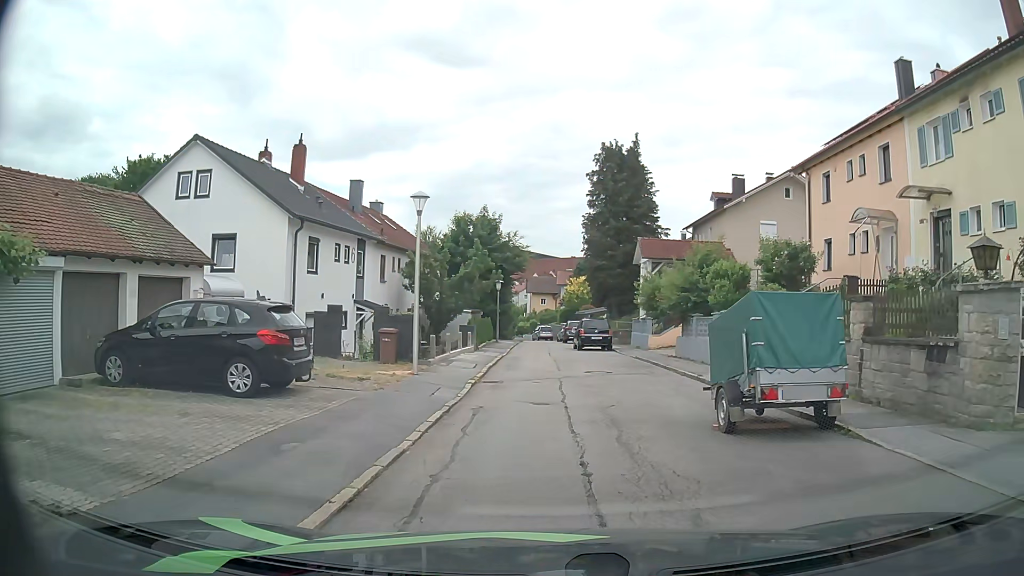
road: residential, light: Day
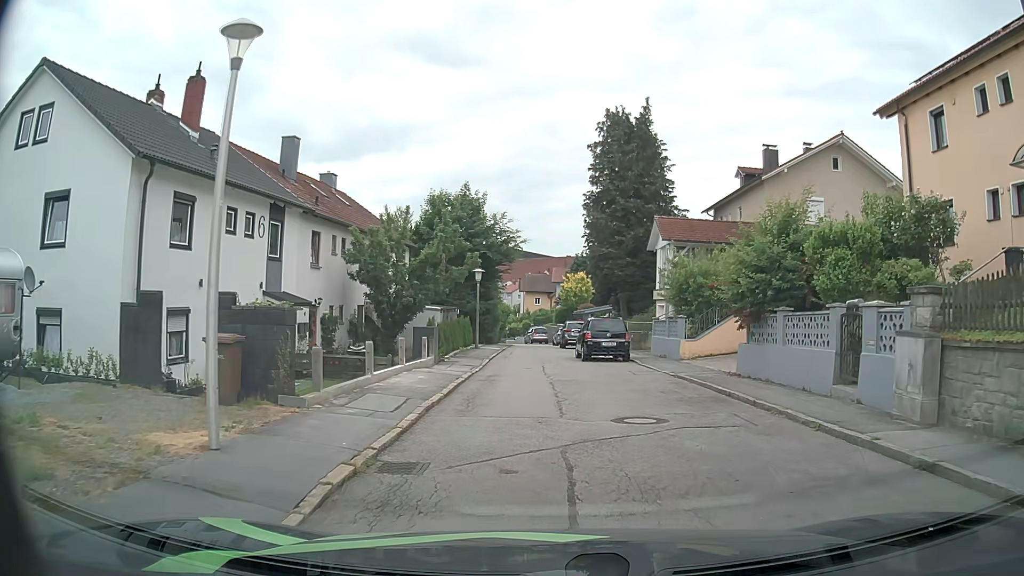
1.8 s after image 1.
(+0.1, +9.3) m; +1°
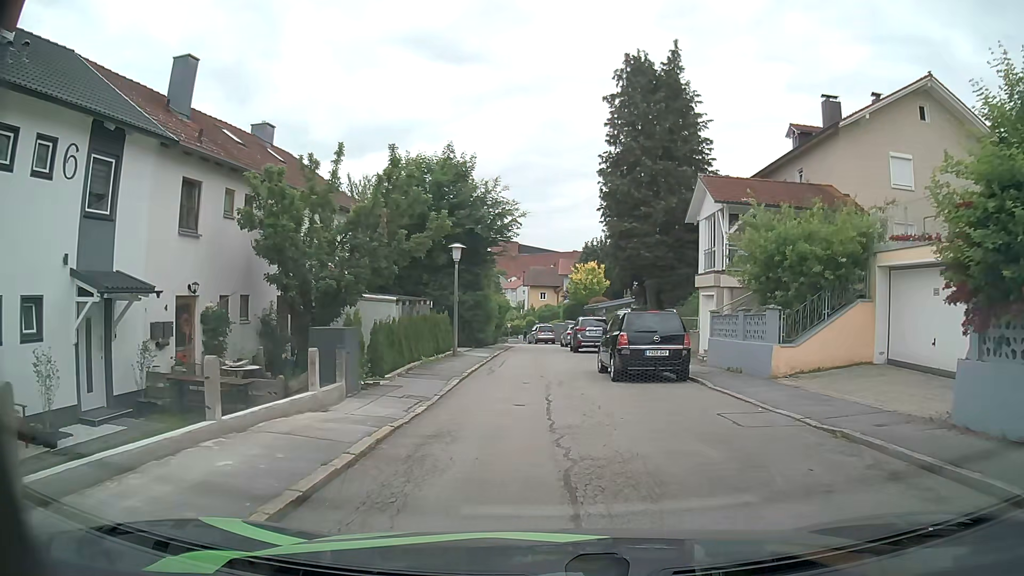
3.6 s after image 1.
(0.0, +9.6) m; -1°
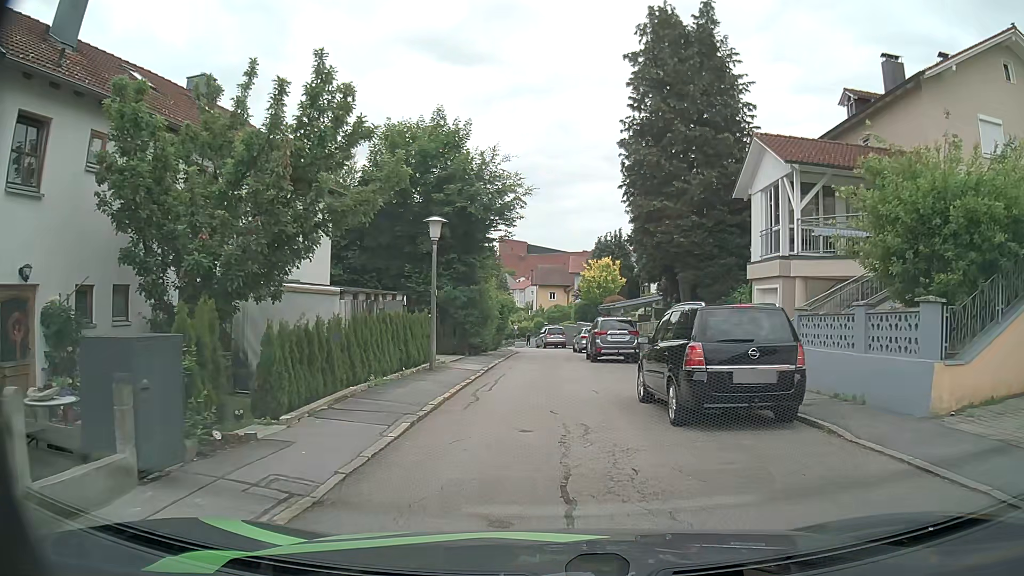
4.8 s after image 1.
(-0.1, +6.3) m; -1°
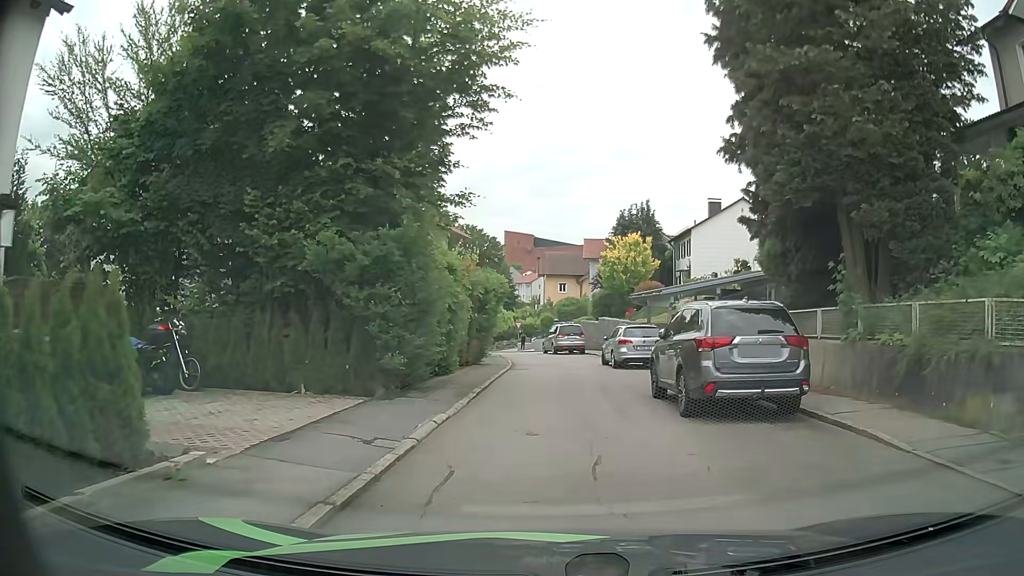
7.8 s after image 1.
(-0.2, +15.4) m; -2°
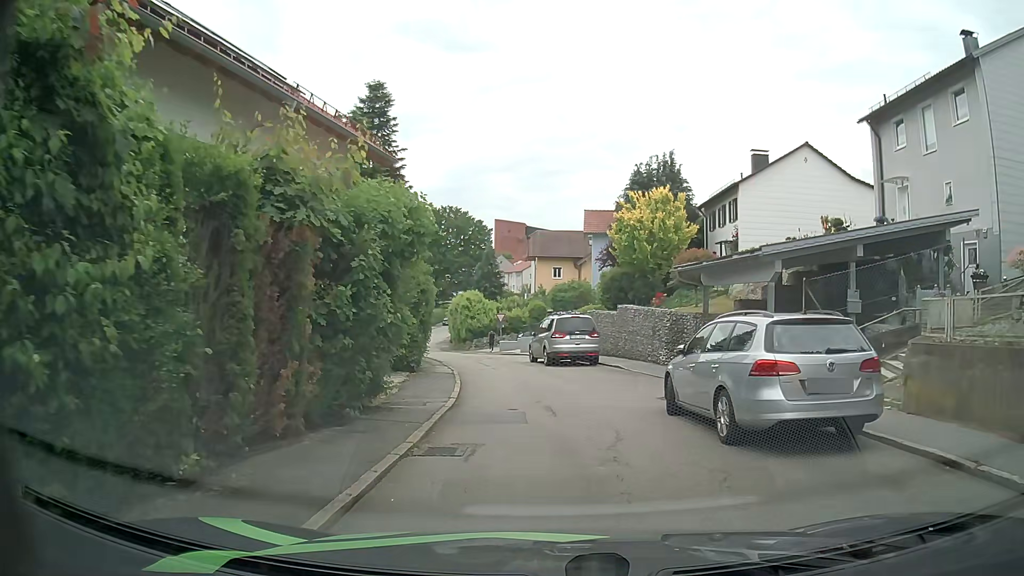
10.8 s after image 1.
(+0.4, +15.2) m; +1°
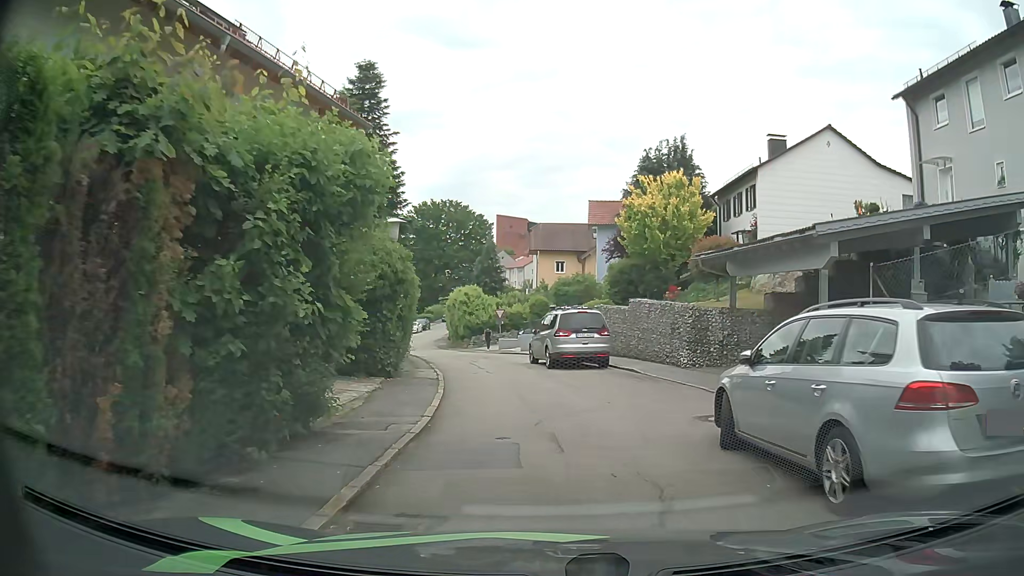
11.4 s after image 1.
(0.0, +3.1) m; -1°
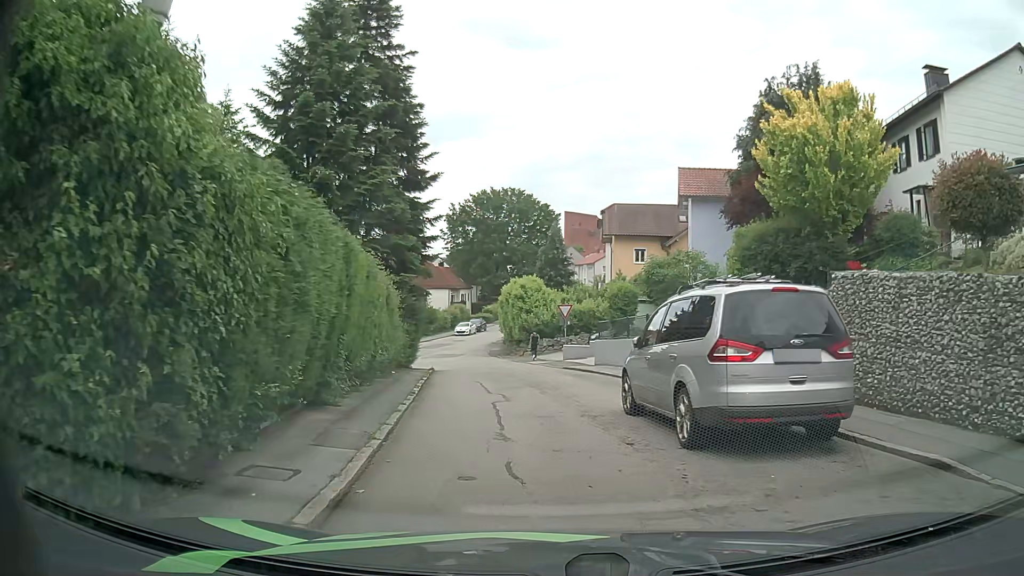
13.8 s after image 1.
(-0.2, +12.9) m; -5°
